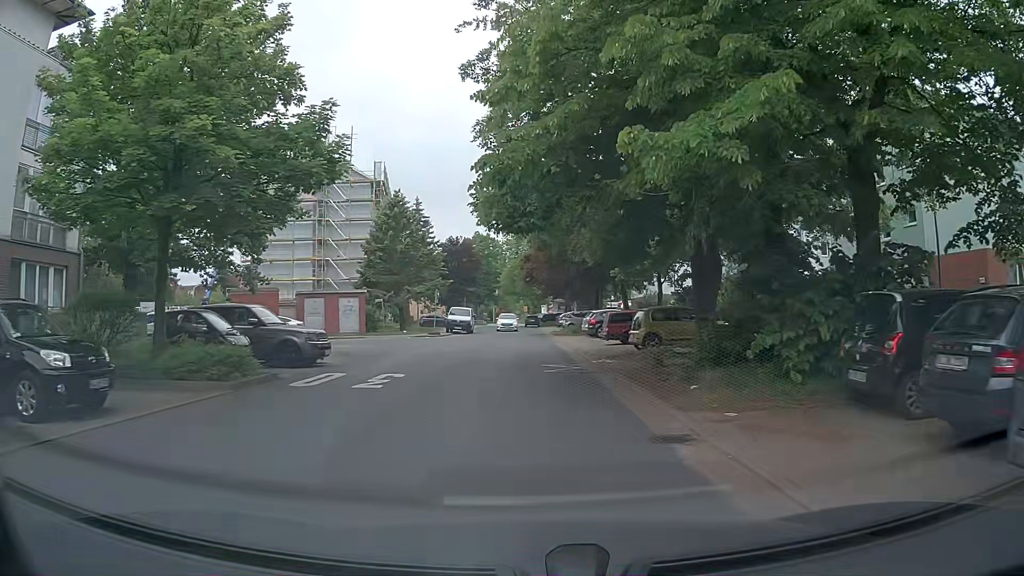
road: residential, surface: asphalt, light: Day
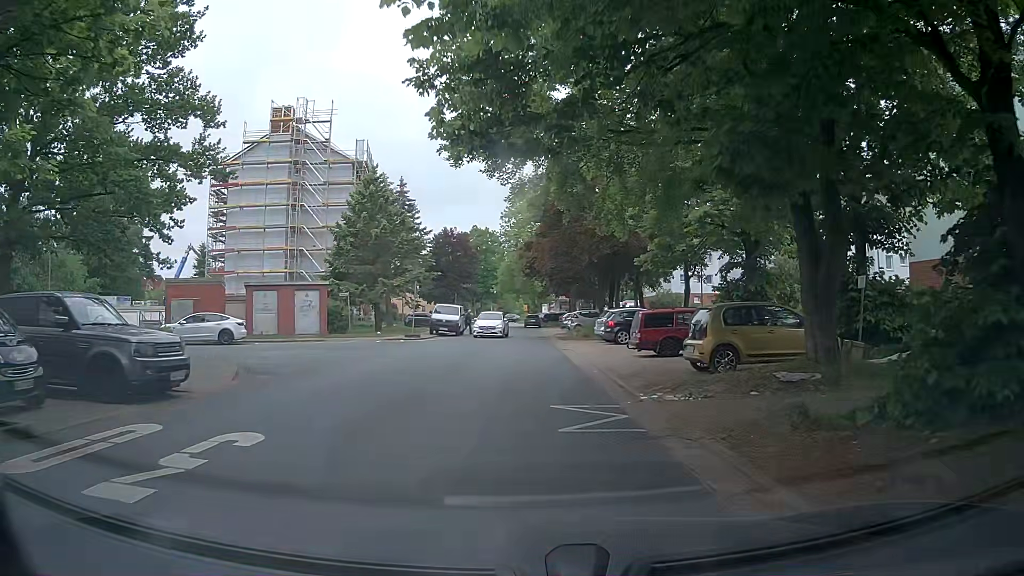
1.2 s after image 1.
(0.0, +8.3) m; -1°
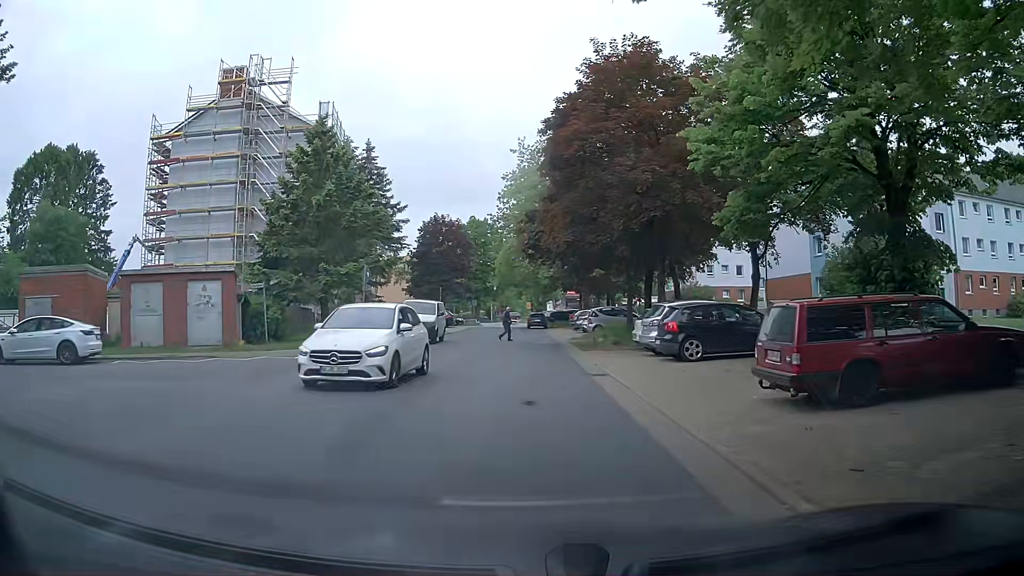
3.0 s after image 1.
(+0.2, +12.0) m; +1°
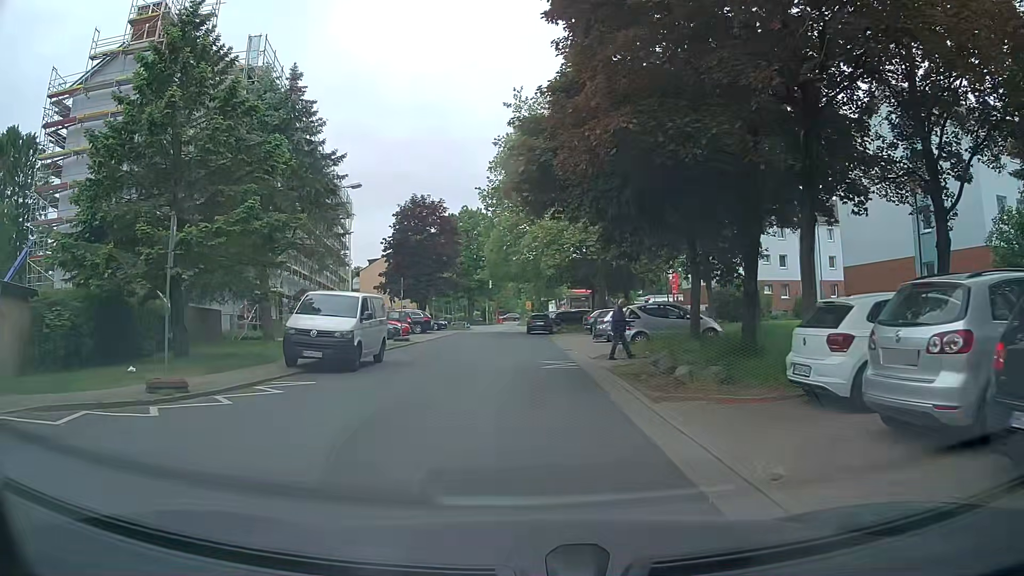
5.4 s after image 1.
(+0.2, +14.1) m; -1°
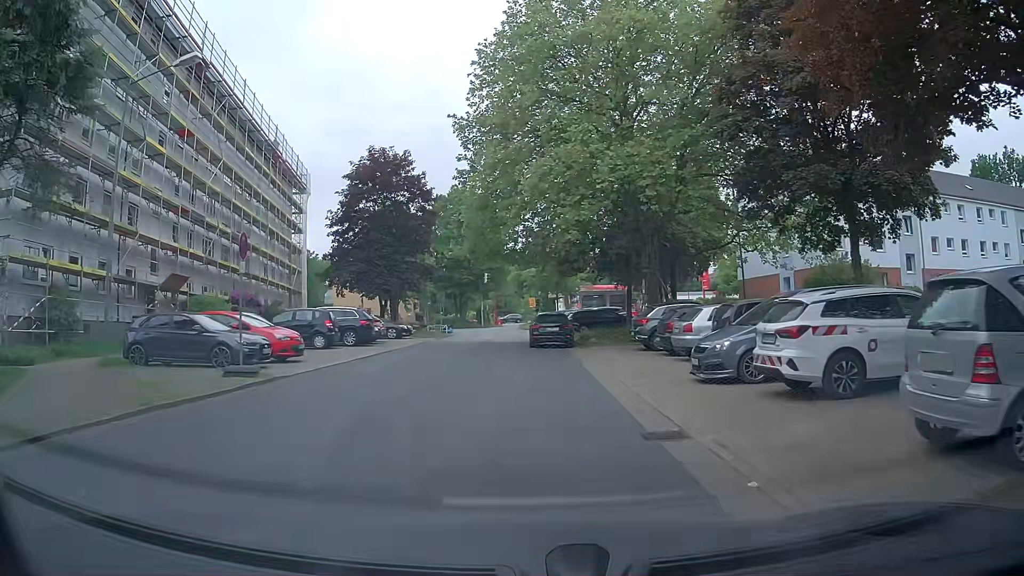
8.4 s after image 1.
(+0.3, +19.0) m; +2°
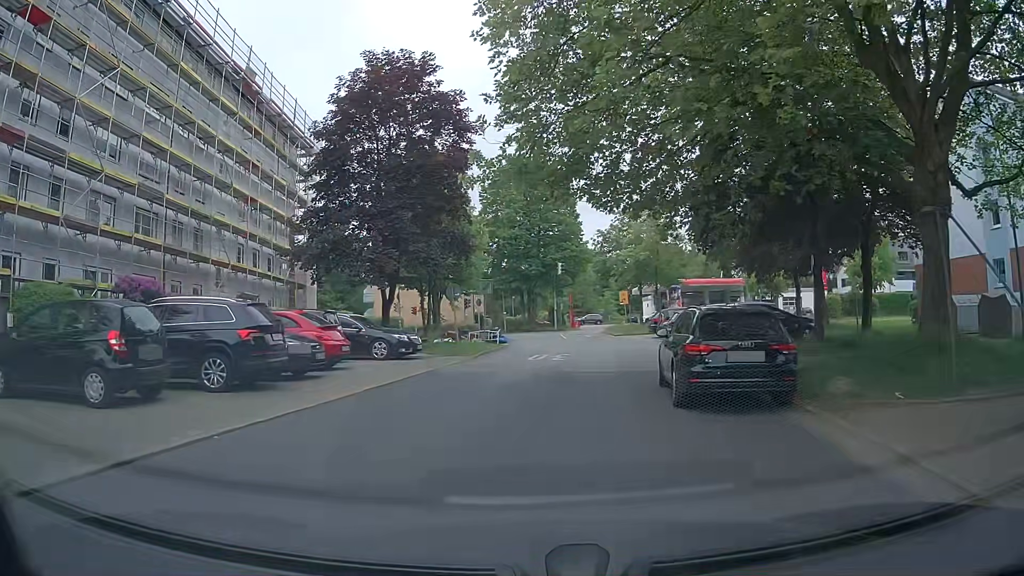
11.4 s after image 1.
(-1.1, +17.9) m; -7°
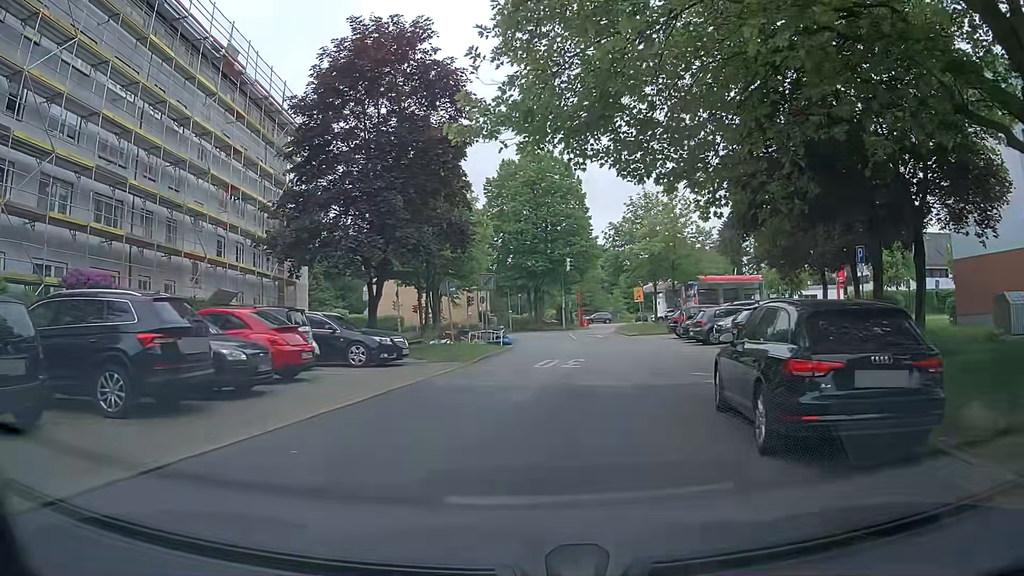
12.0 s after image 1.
(0.0, +3.5) m; -1°
